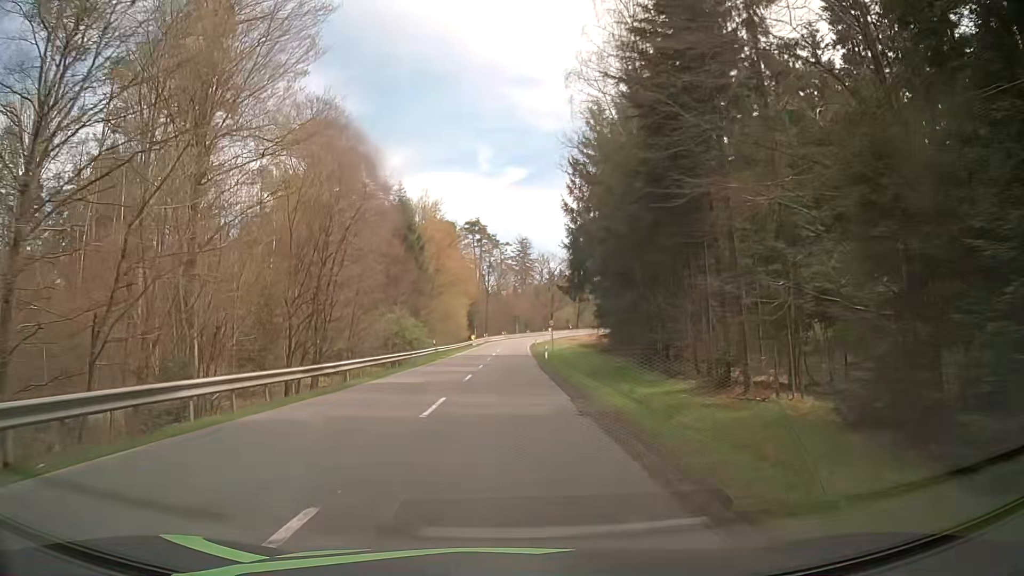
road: secondary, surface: asphalt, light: Day
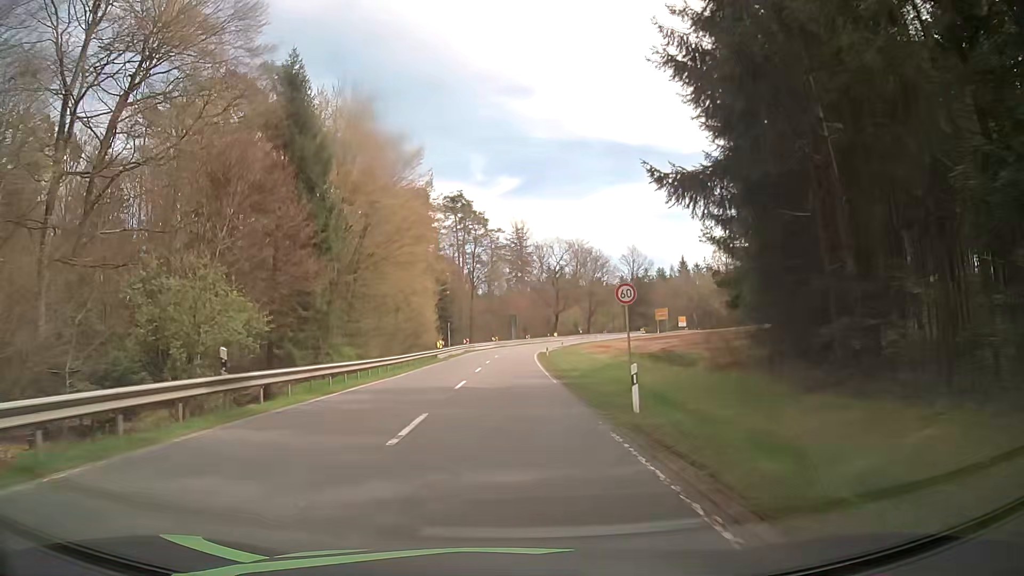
(+0.2, +36.7) m; 0°
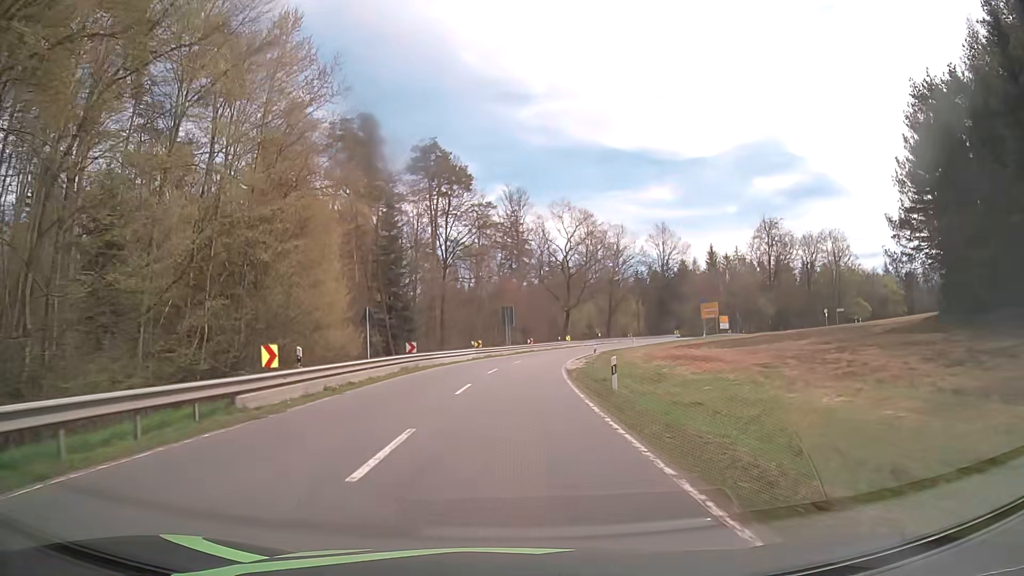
(+0.3, +35.7) m; 0°
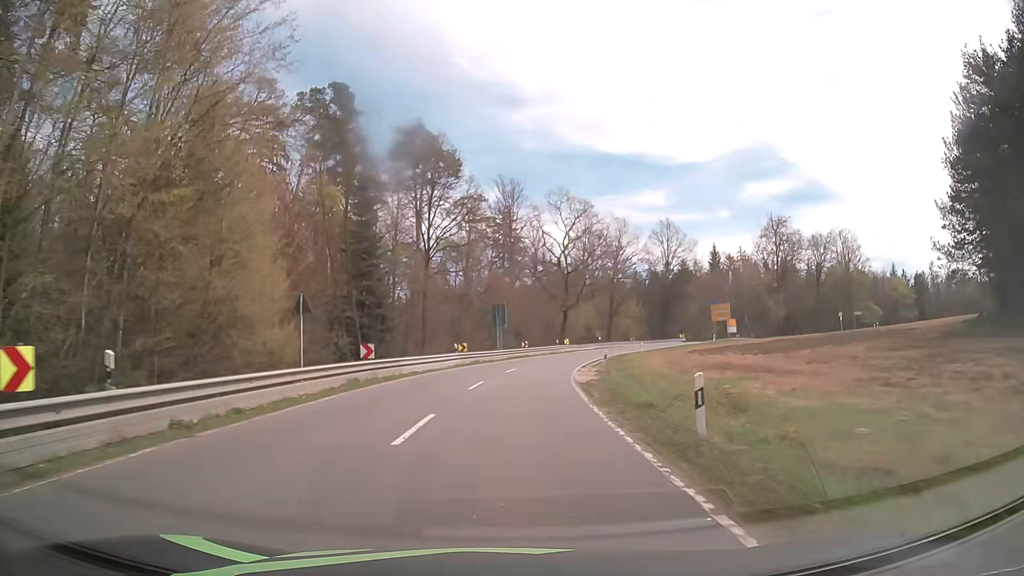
(+0.1, +8.7) m; +1°
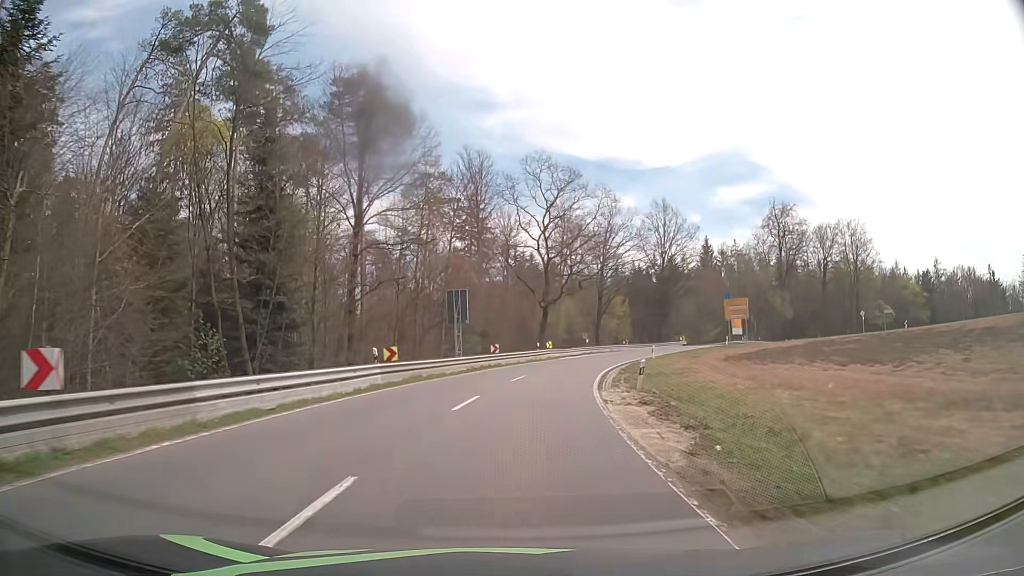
(+0.3, +17.1) m; +3°
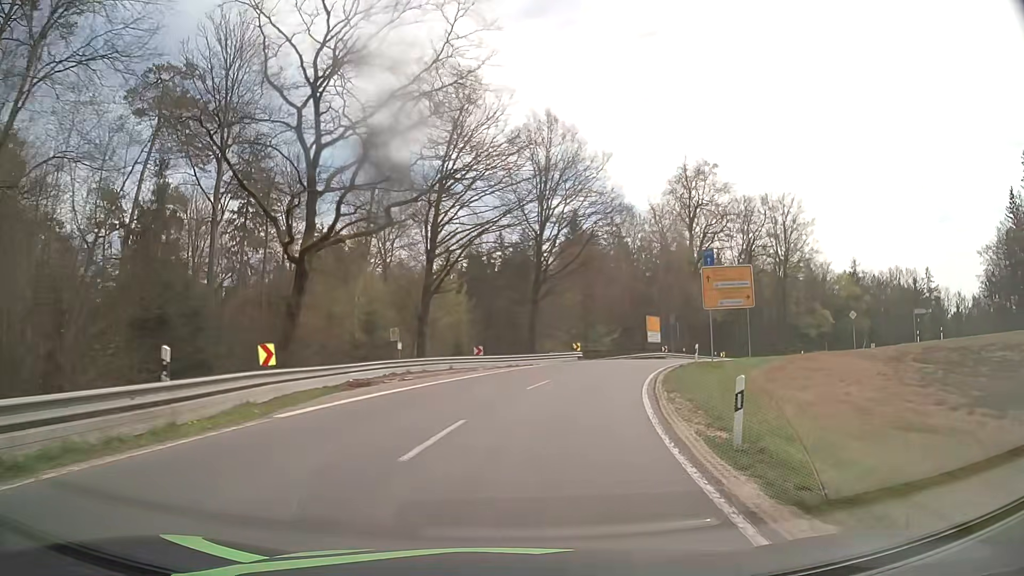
(+4.3, +39.1) m; +15°
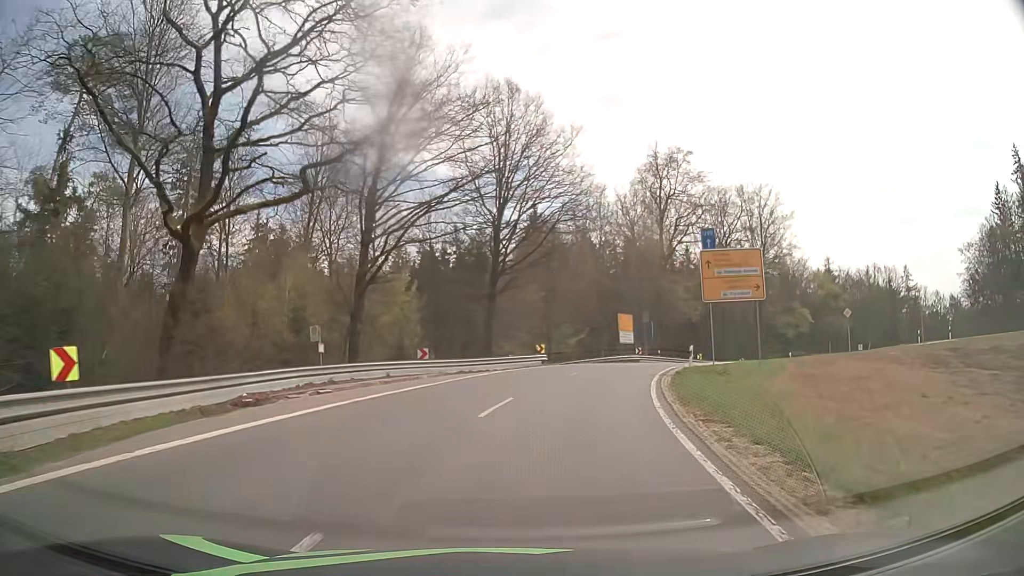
(+0.2, +6.8) m; +4°
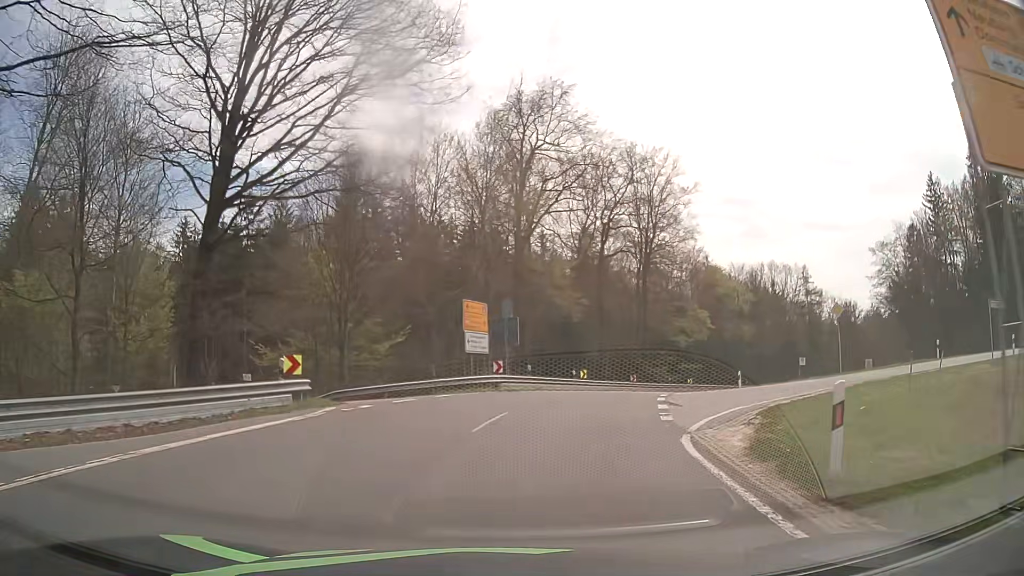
(+2.4, +23.0) m; +14°
(+1, +10) (+5, +19) (+13, +25) (+22, +28) (+32, +29) (+42, +28) (+52, +27) (+62, +27) (+72, +26) (+82, +25) m
